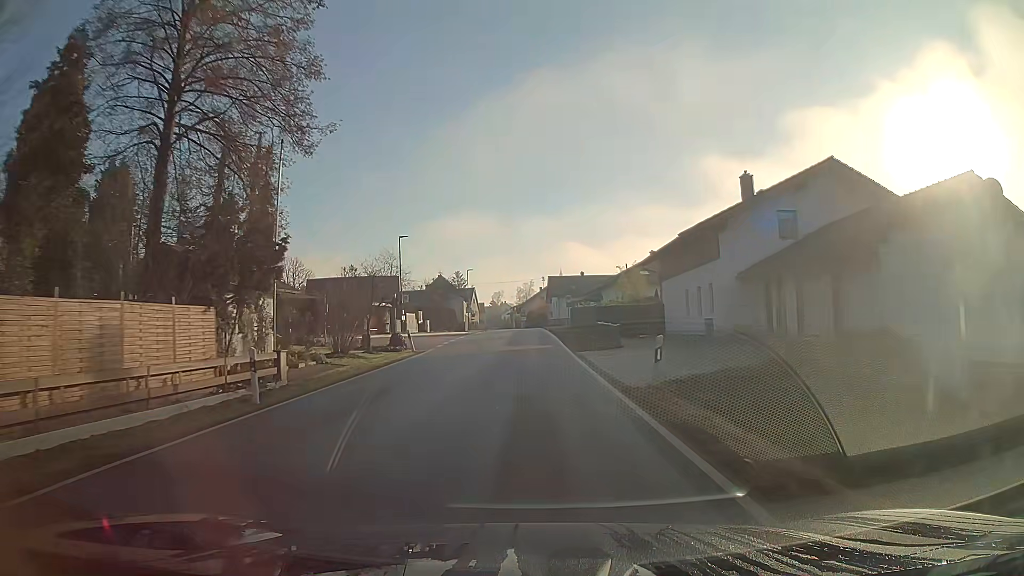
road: secondary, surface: asphalt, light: Day
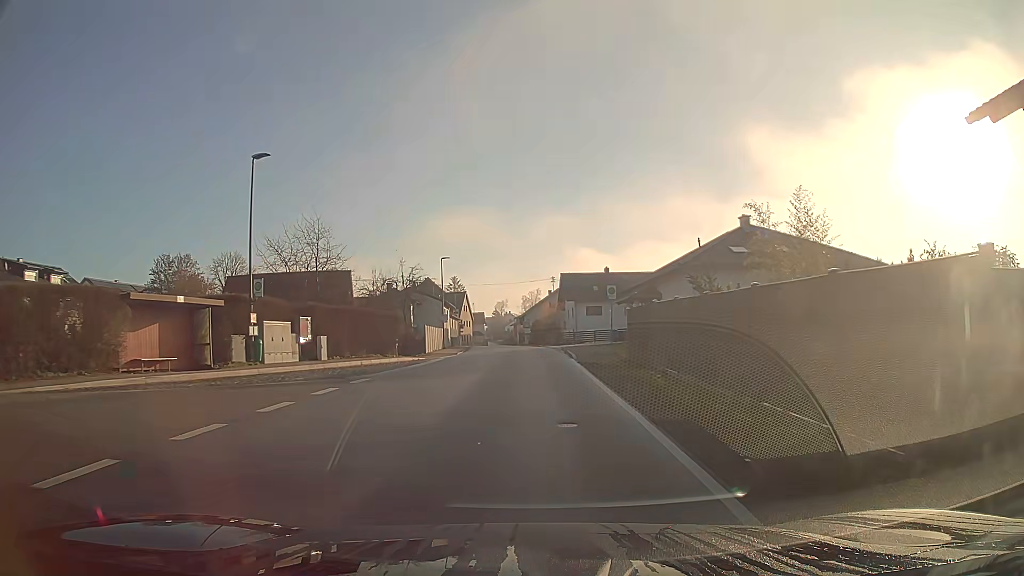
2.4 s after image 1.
(-0.1, +31.5) m; -1°
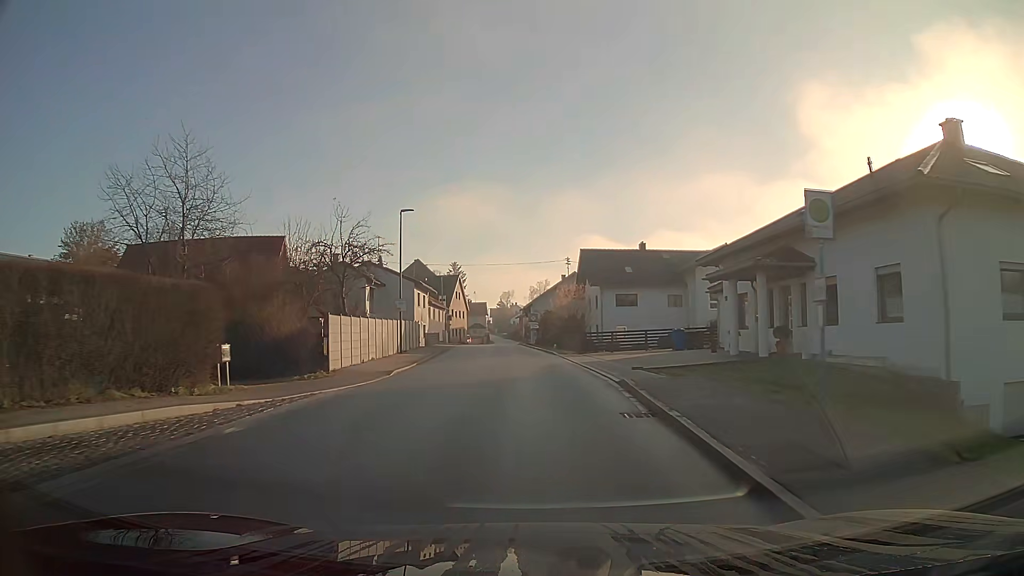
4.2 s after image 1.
(-0.2, +23.0) m; -1°
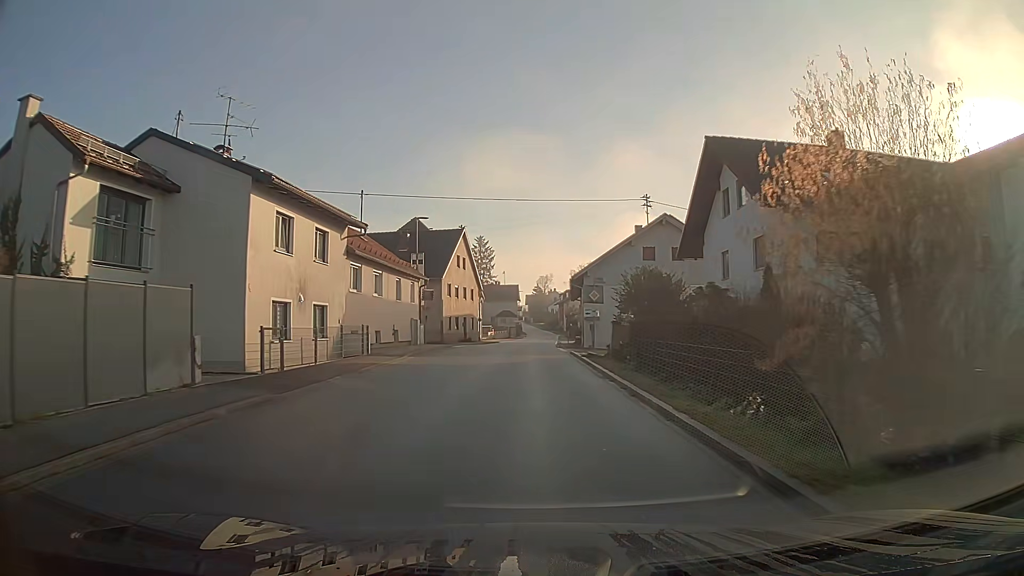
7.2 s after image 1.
(-1.0, +37.9) m; -3°
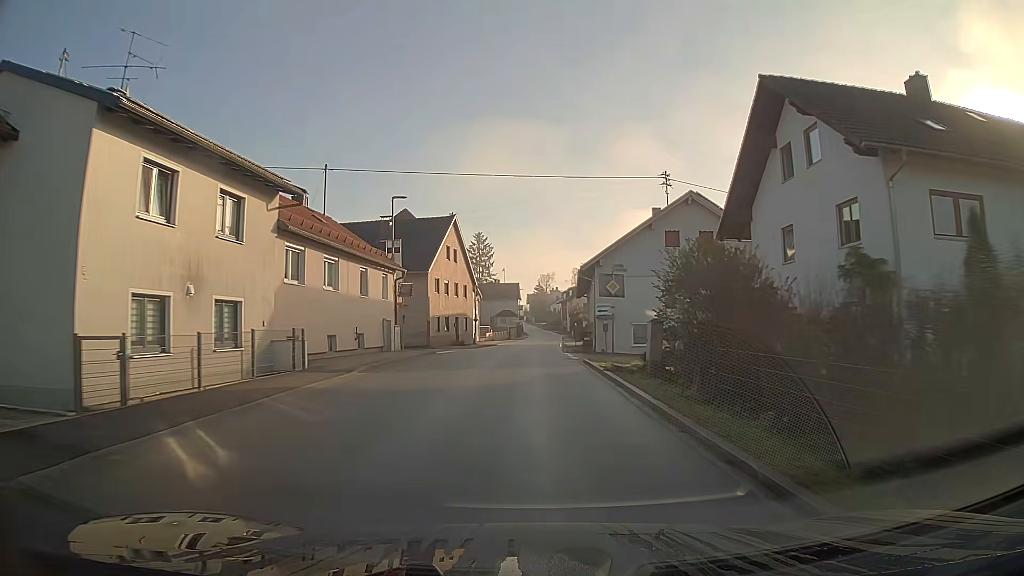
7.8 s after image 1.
(0.0, +7.6) m; 0°
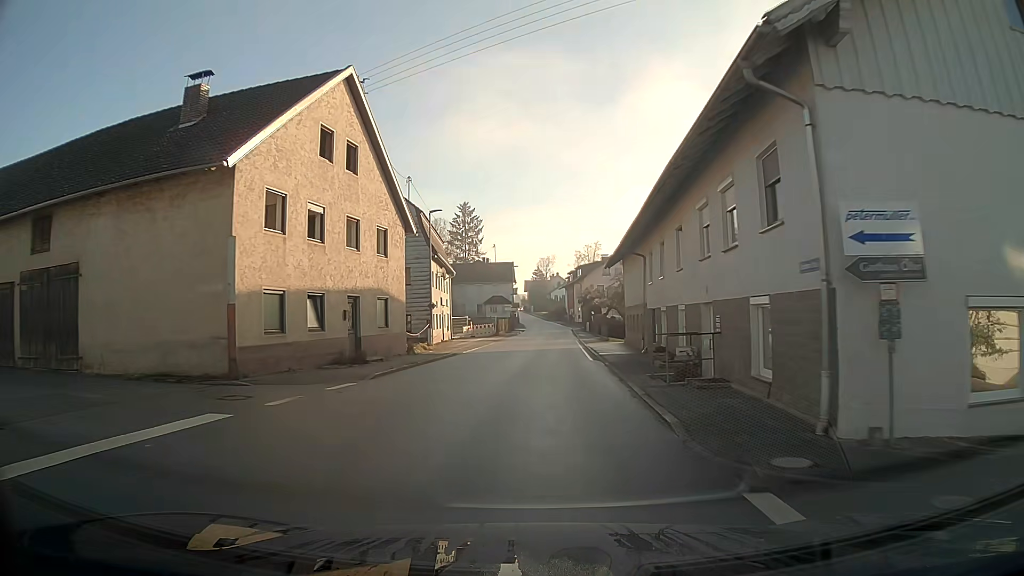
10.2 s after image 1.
(0.0, +30.3) m; 0°
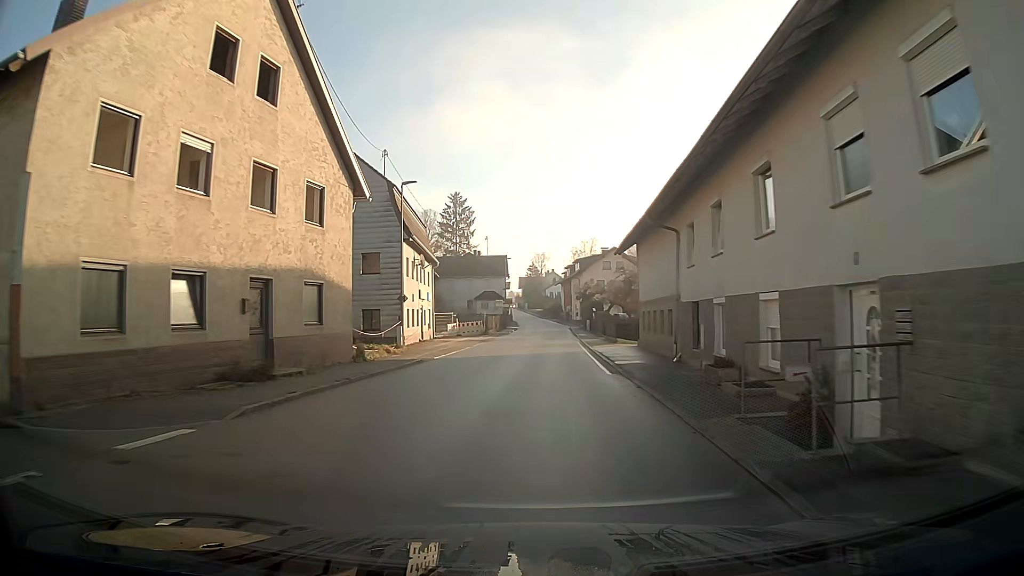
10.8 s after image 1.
(0.0, +7.7) m; 0°
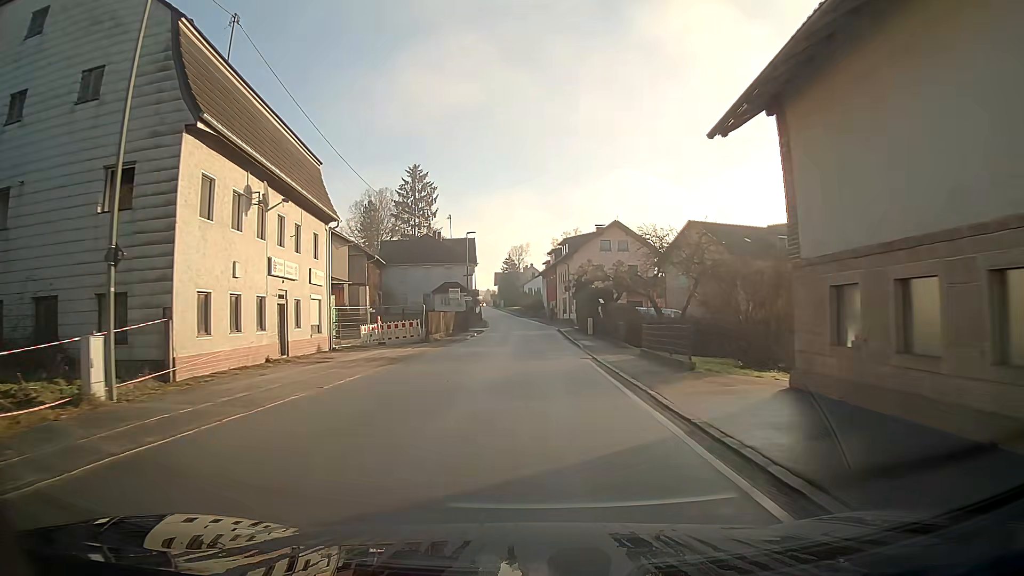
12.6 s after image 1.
(+0.3, +23.1) m; +2°
(0, +10) (0, +20) (0, +30) (0, +40) (0, +50) (0, +60) (0, +70) (-1, +80) (-2, +90) (-3, +100) m
